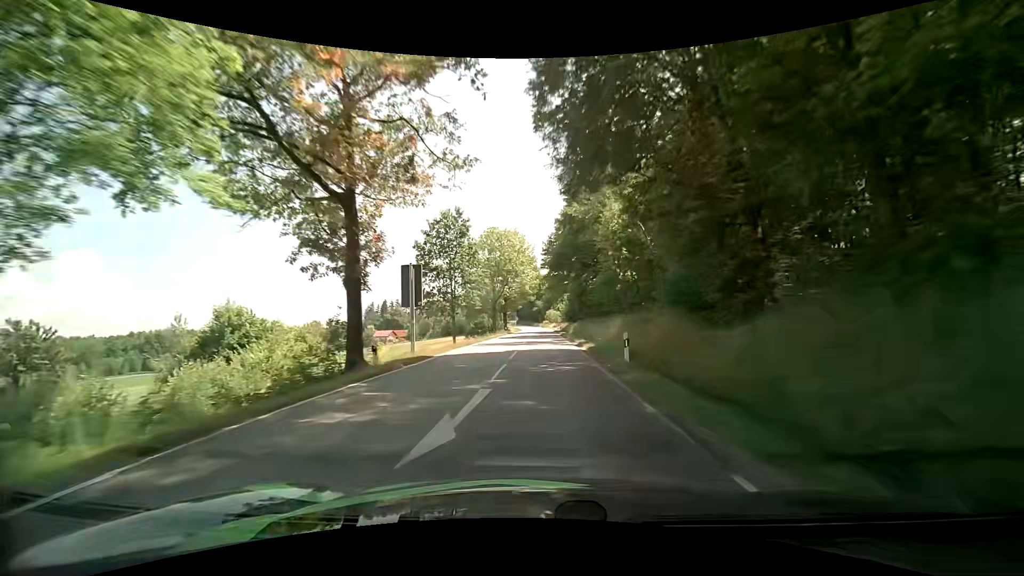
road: secondary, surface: asphalt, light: Day
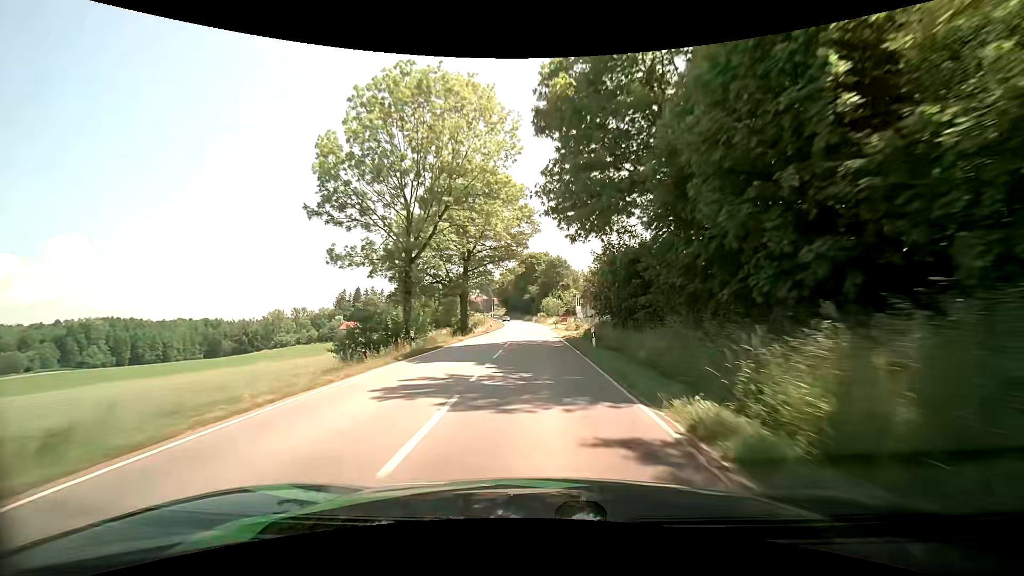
(+0.3, +48.9) m; 0°
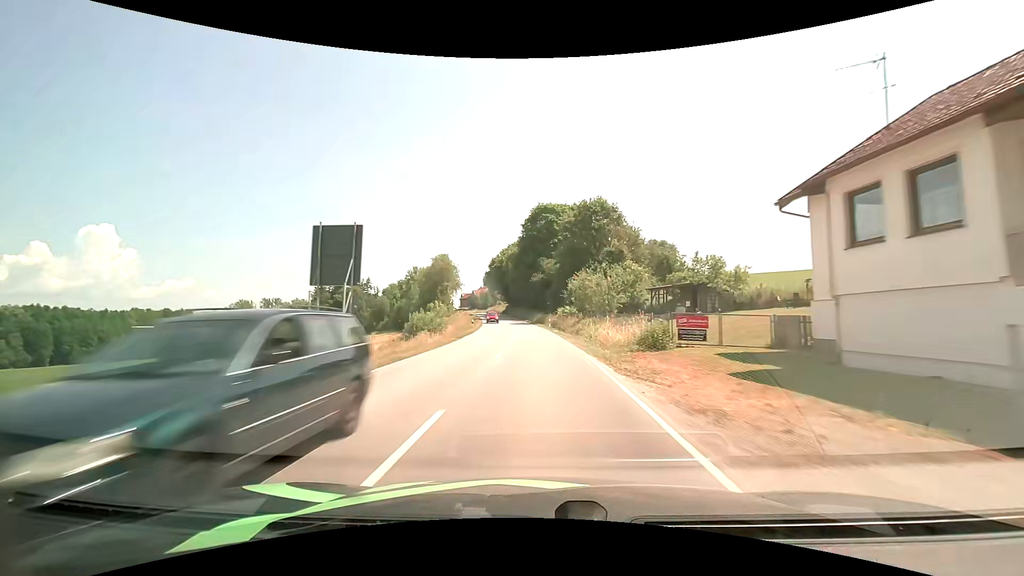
(-0.2, +61.3) m; -2°
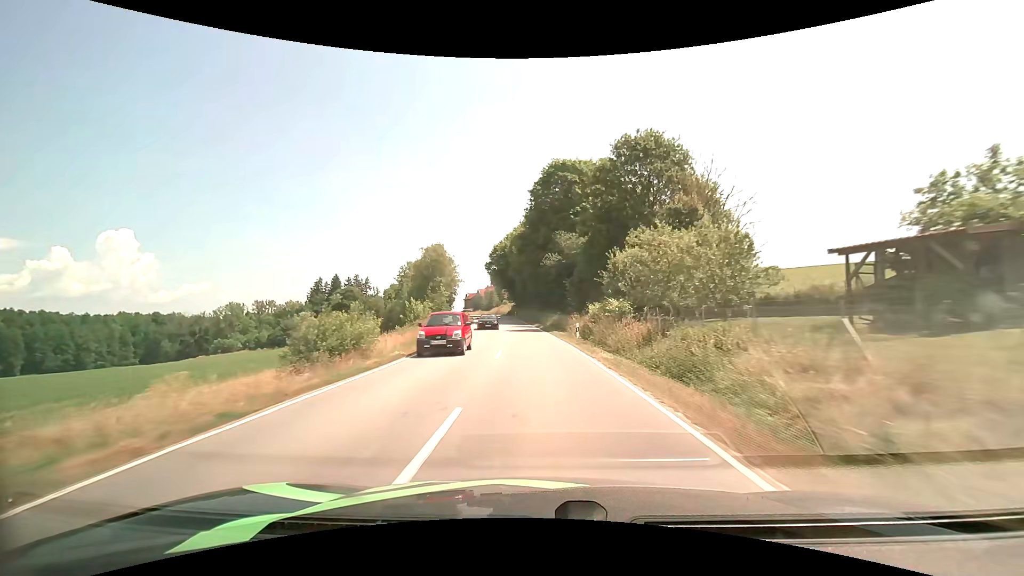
(-0.2, +24.1) m; -1°
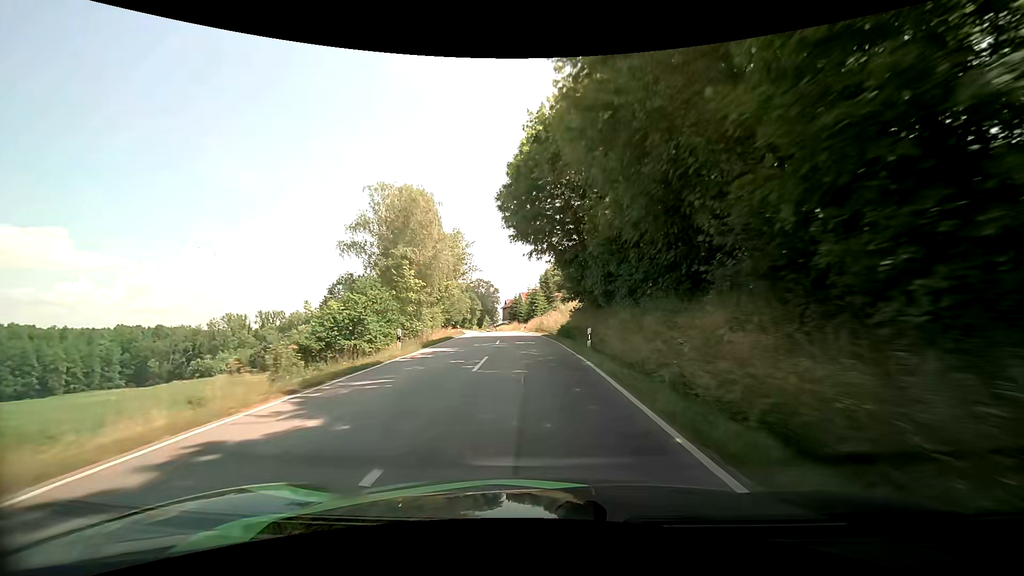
(-3.5, +60.0) m; -6°
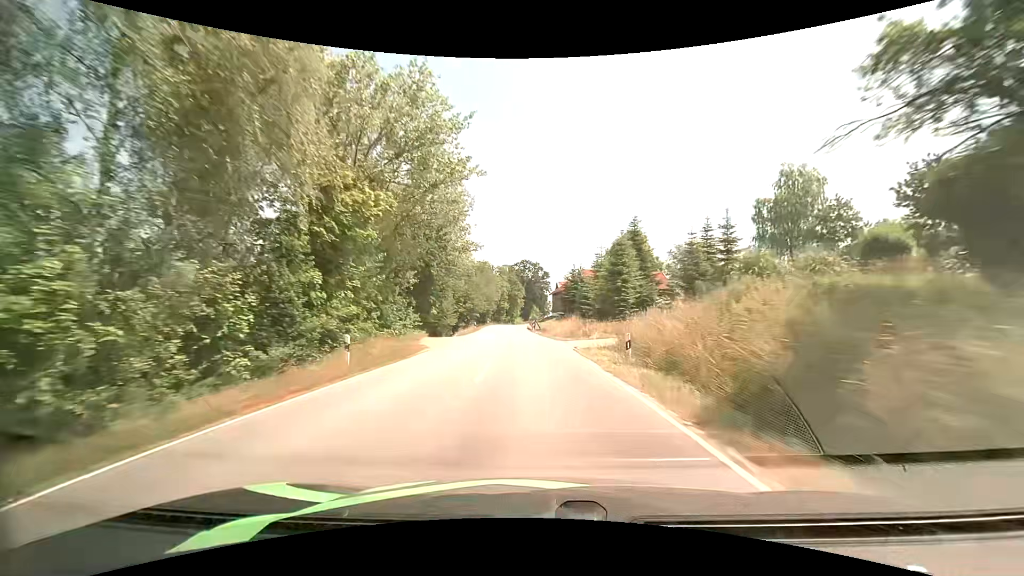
(-2.7, +46.1) m; -7°
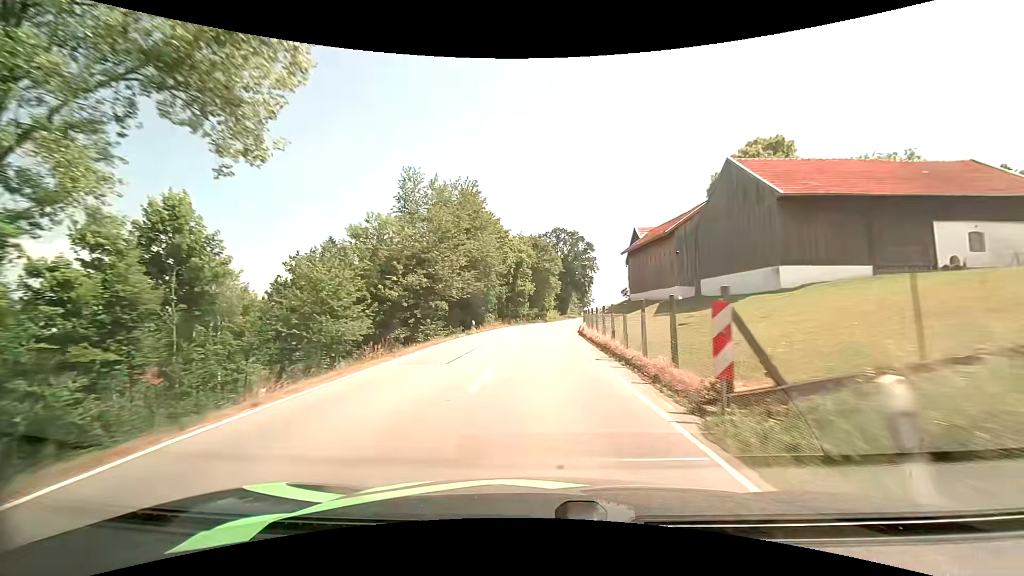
(-2.0, +57.8) m; -3°
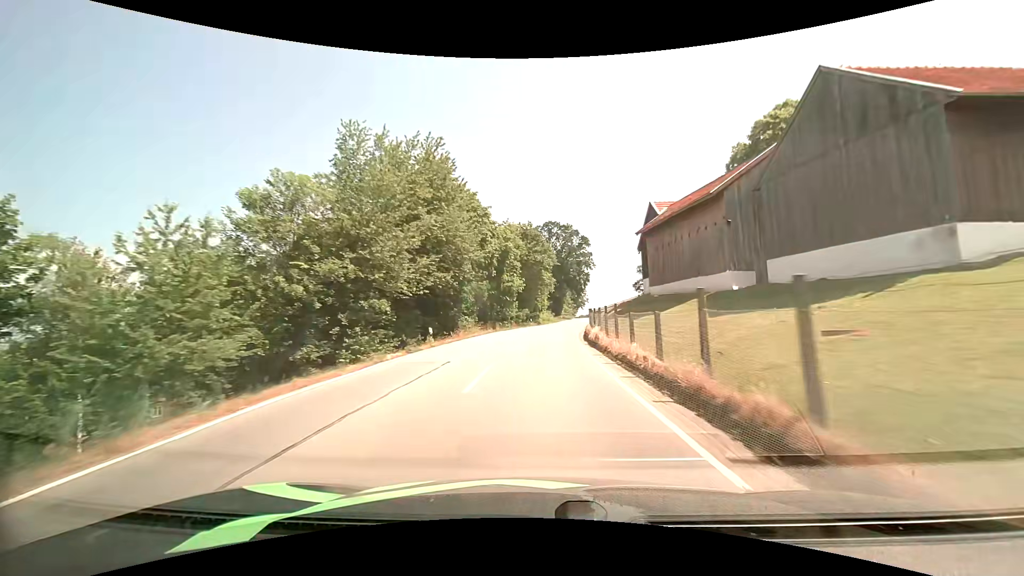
(+0.1, +11.3) m; +1°
(0, +10) (0, +20) (+1, +30) (+2, +40) (+3, +50) (+4, +60) (+5, +70) (+6, +80) (+8, +90) (+9, +100) m
